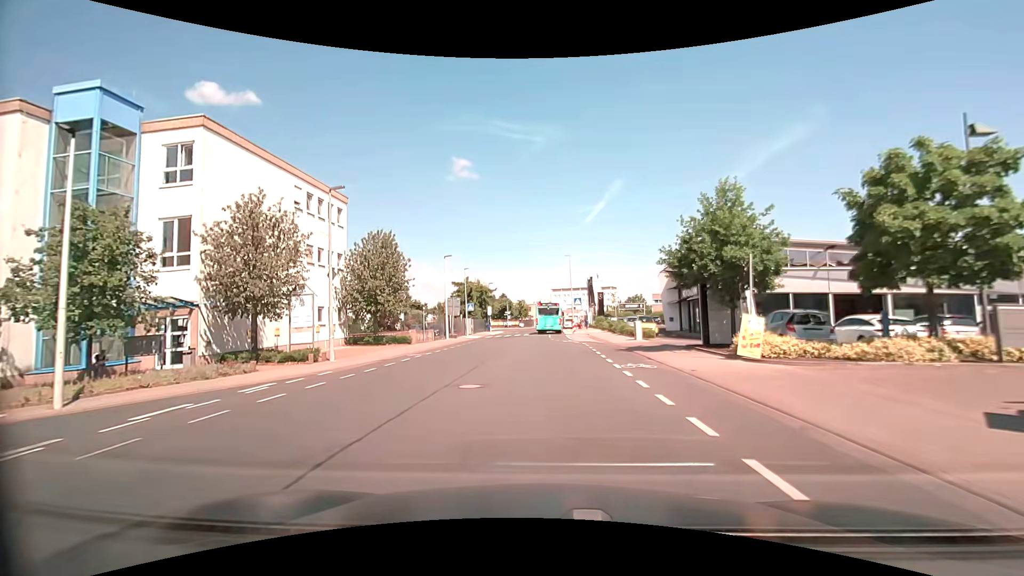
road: tertiary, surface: asphalt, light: Day
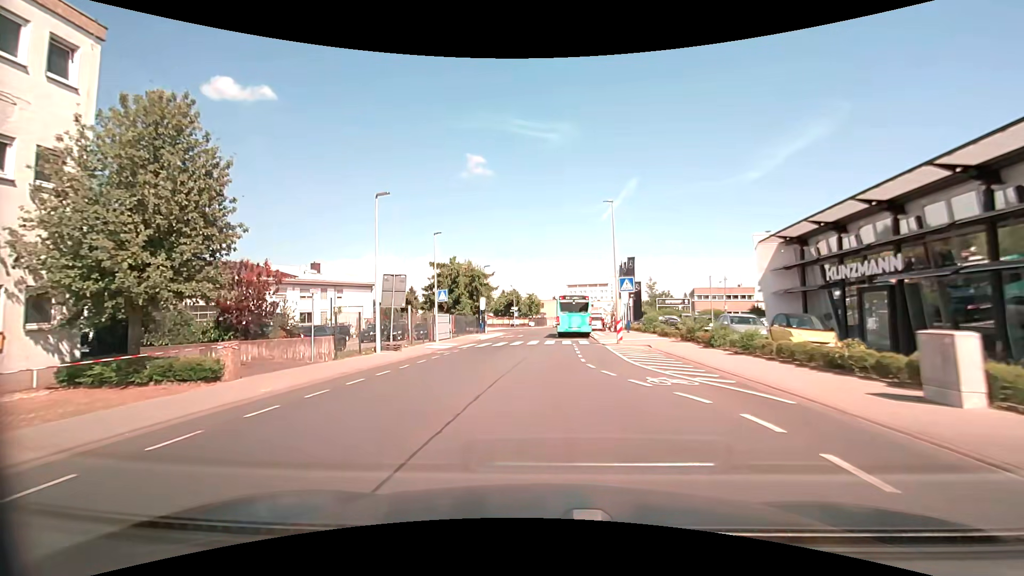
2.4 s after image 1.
(-0.2, +22.1) m; -1°
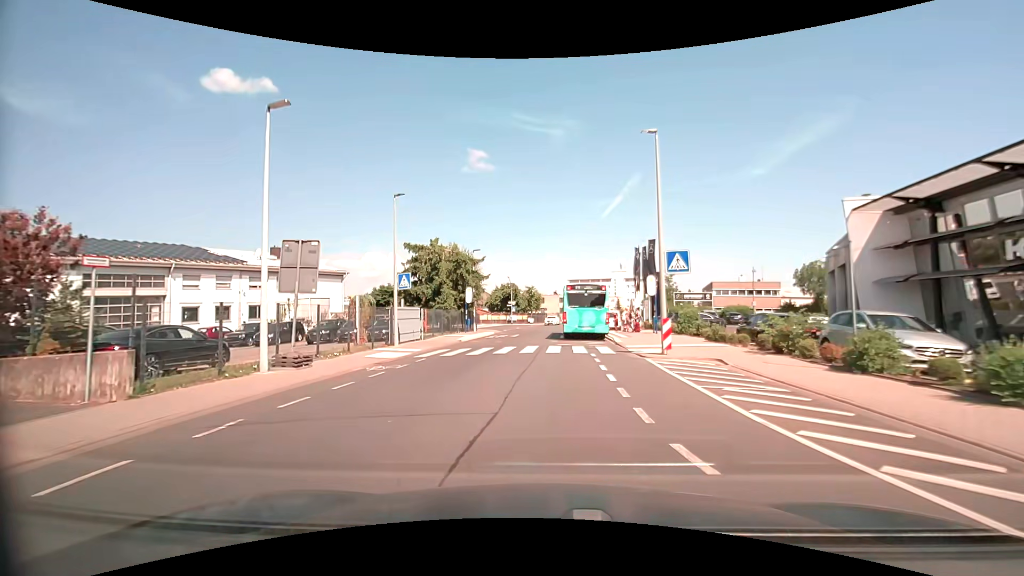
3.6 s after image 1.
(0.0, +9.7) m; 0°
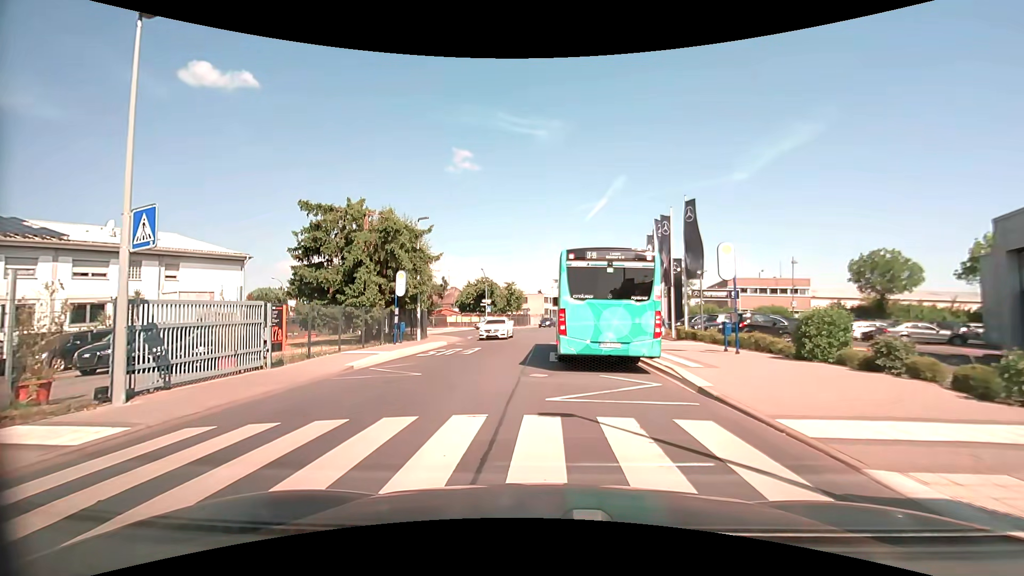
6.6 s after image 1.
(+0.3, +14.8) m; +2°
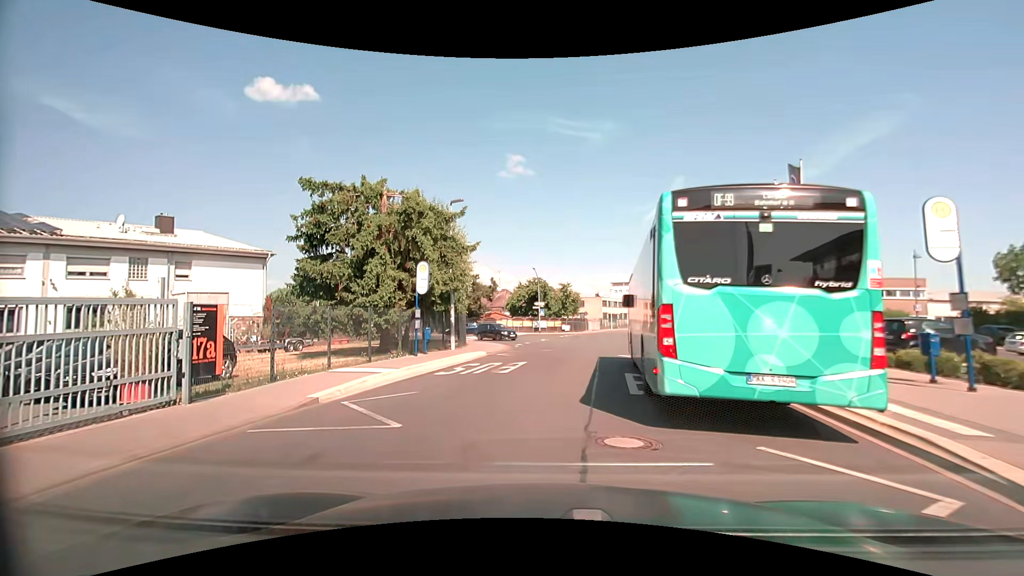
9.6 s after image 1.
(-0.1, +6.2) m; -5°
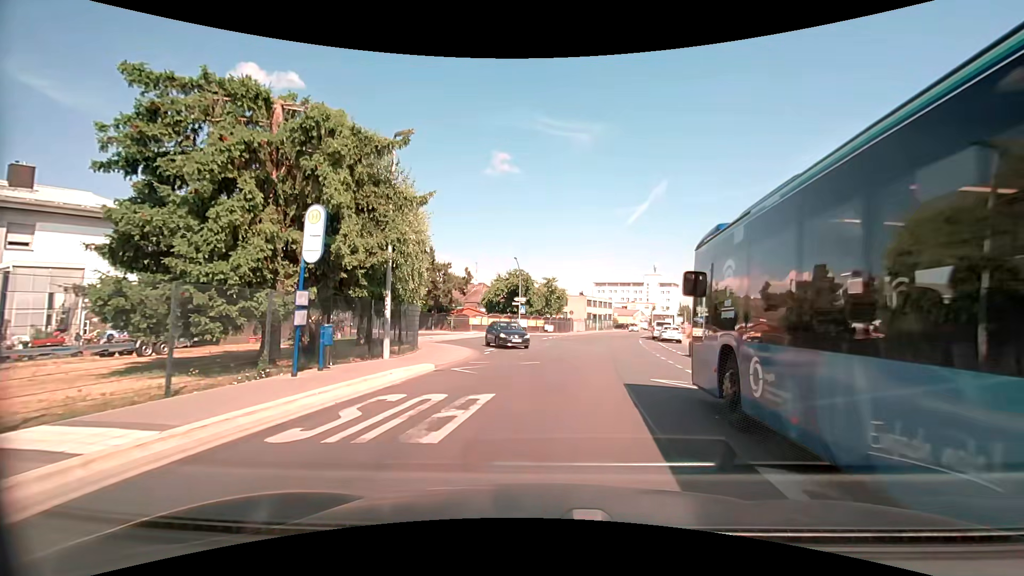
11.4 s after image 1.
(-0.3, +9.0) m; +1°
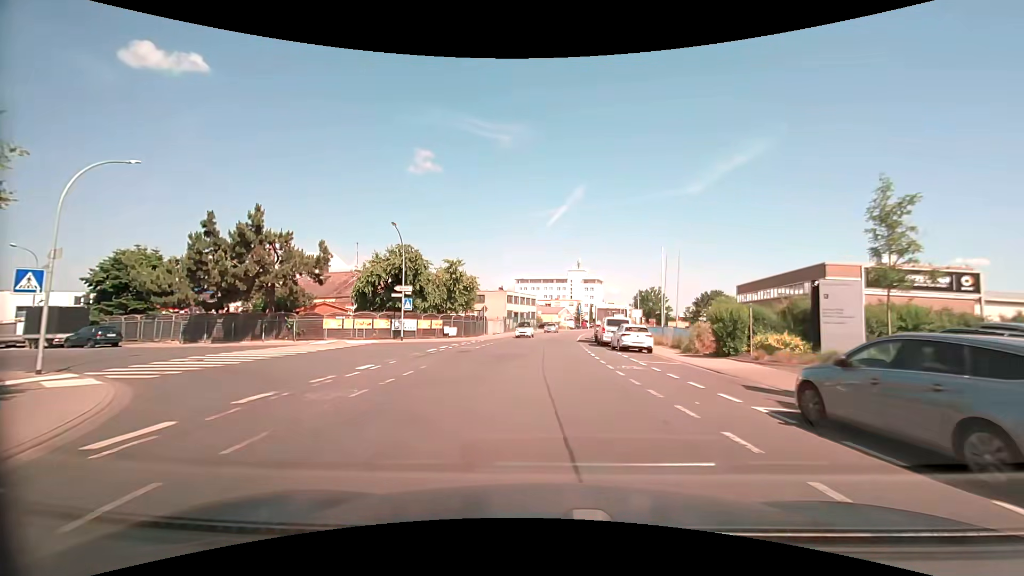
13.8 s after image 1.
(+1.7, +18.2) m; +9°
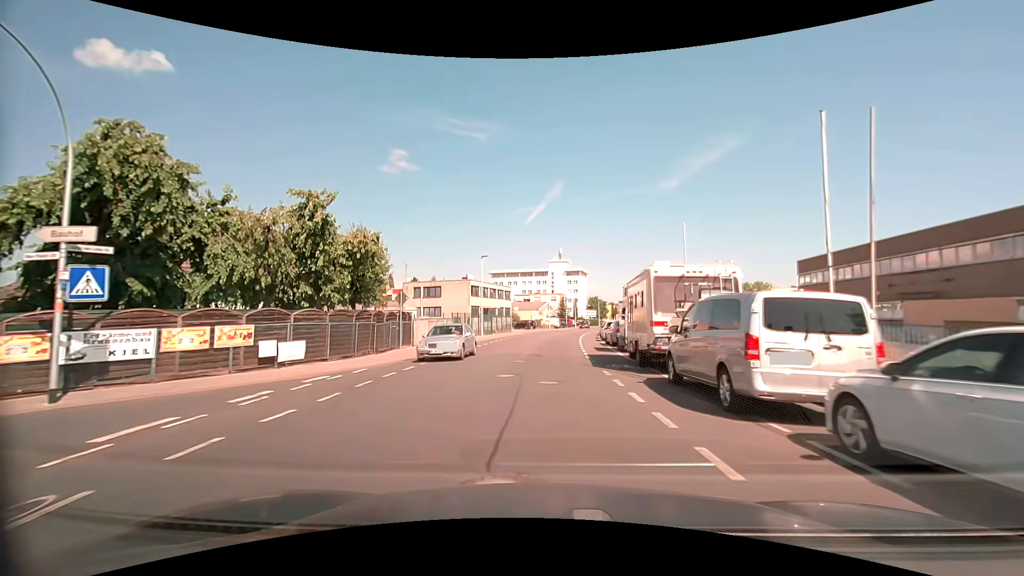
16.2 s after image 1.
(+0.5, +24.2) m; +3°
(0, +10) (0, +20) (+1, +30) (+2, +40) (+2, +50) (+4, +60) (+5, +70) (+7, +80) (+9, +89) (+11, +99) m
